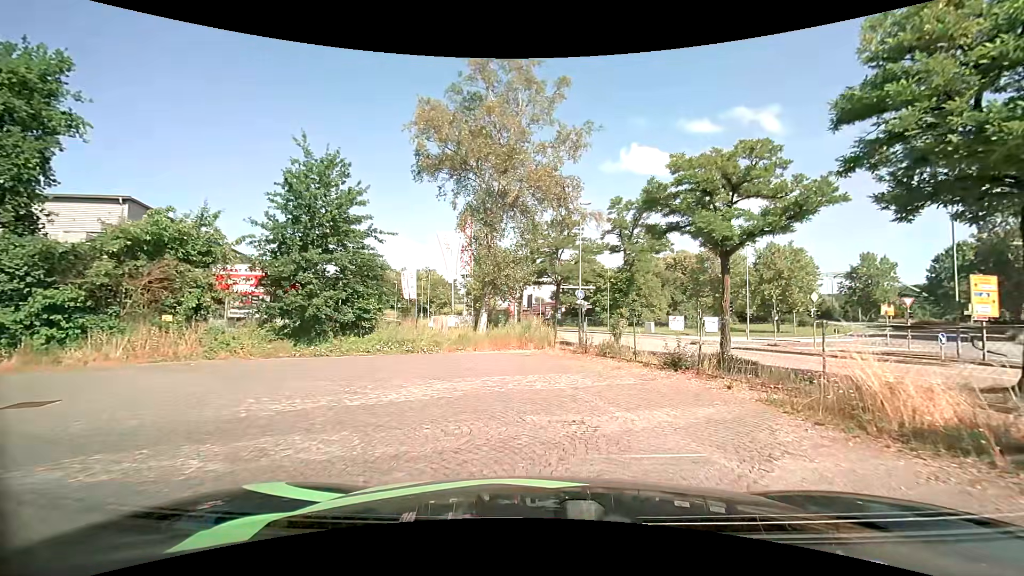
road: service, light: Day
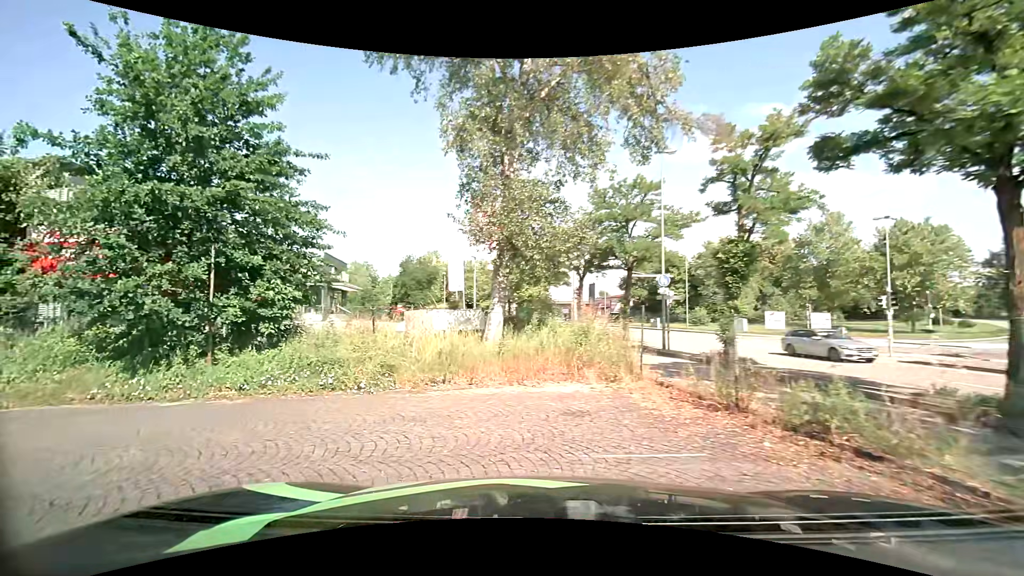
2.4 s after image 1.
(+0.3, +9.7) m; -8°
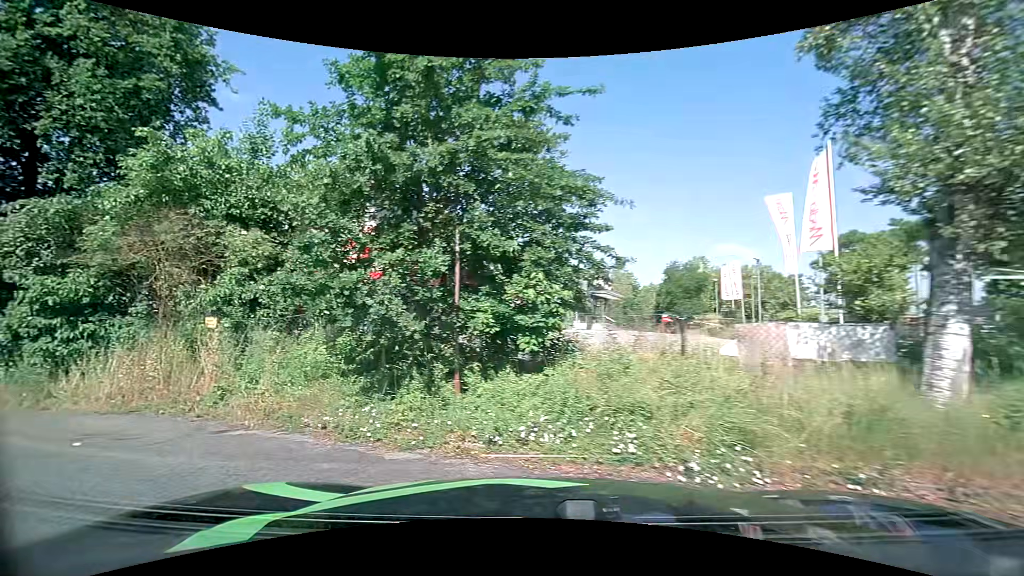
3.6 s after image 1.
(-0.9, +4.0) m; -27°
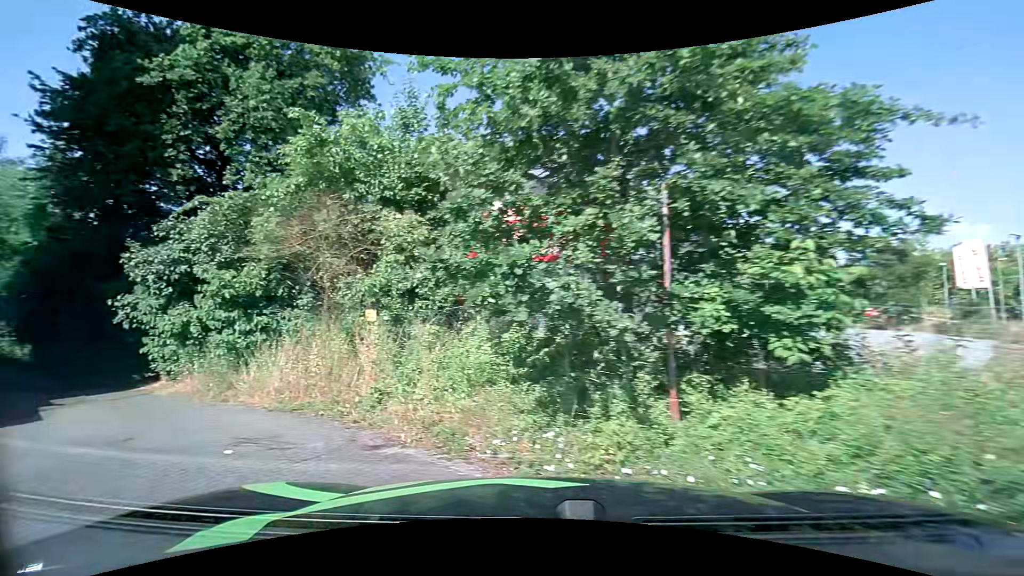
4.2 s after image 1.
(-0.3, +2.0) m; -16°
